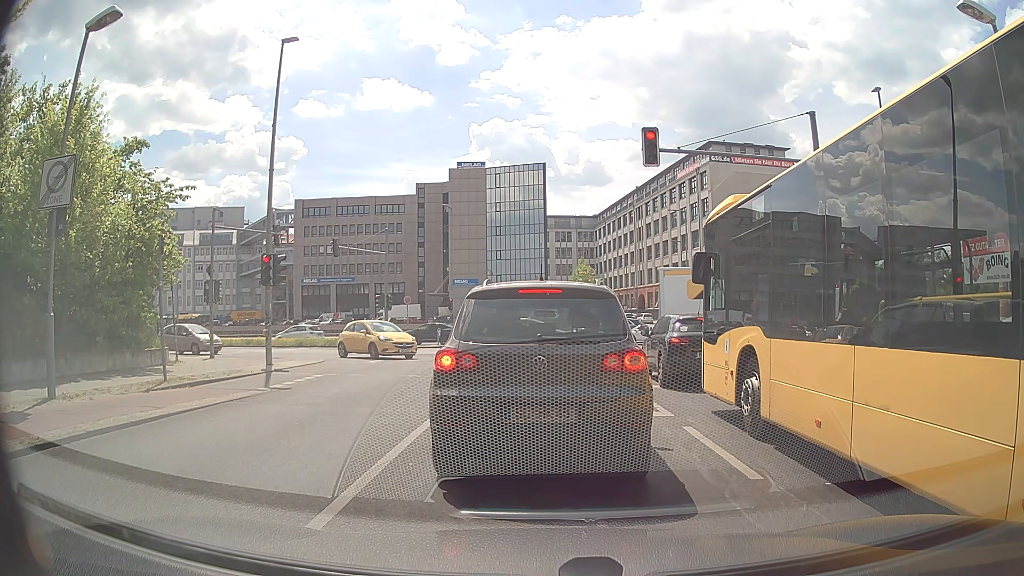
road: unclassified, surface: asphalt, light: Day
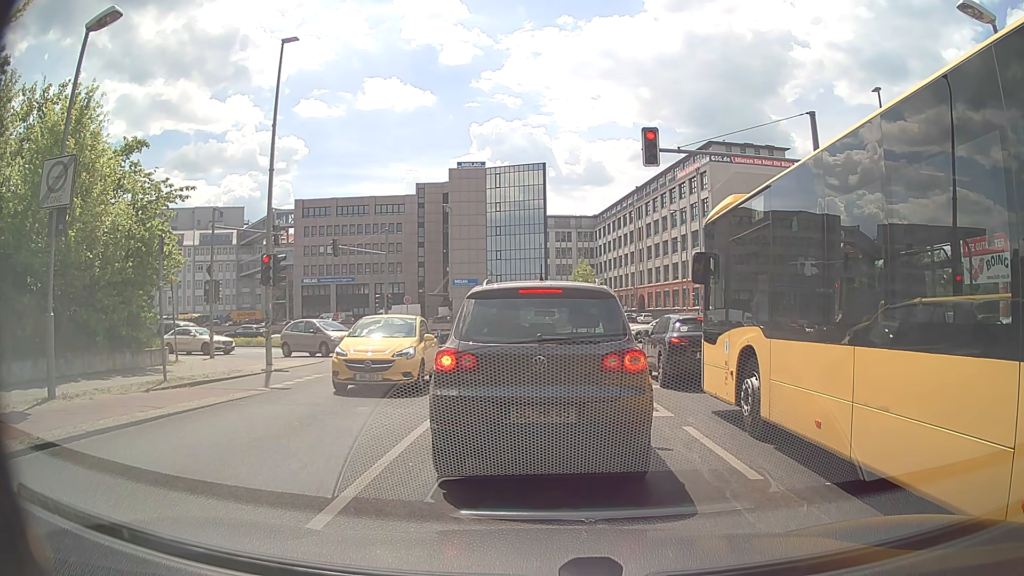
(0.0, 0.0) m; 0°
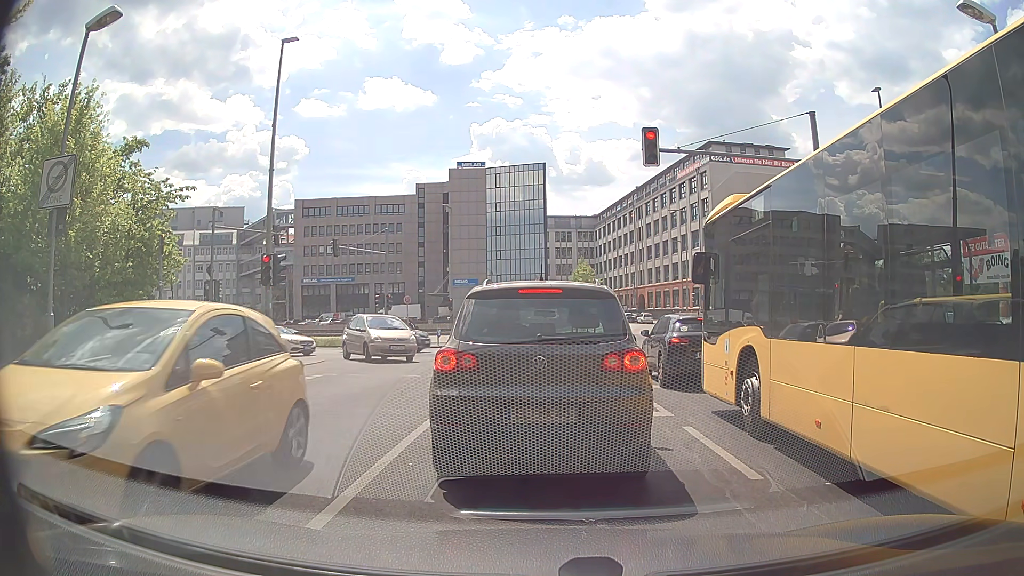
(0.0, 0.0) m; 0°
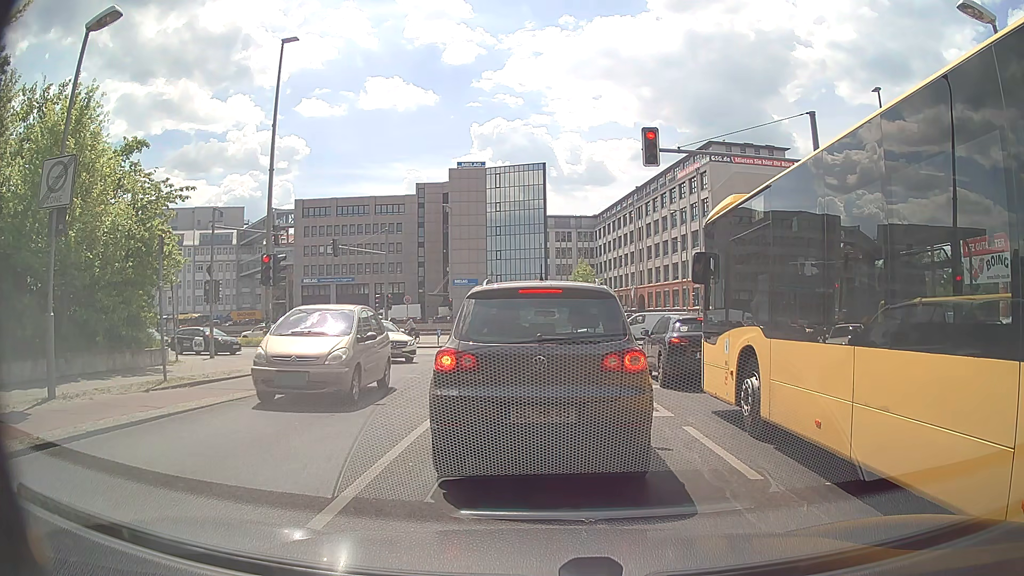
(0.0, 0.0) m; 0°
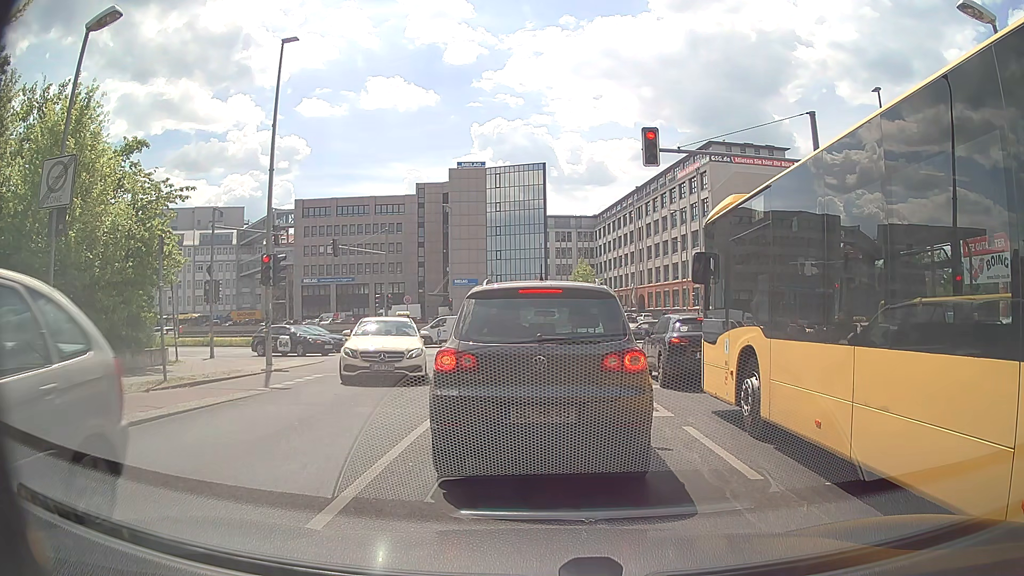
(0.0, 0.0) m; 0°
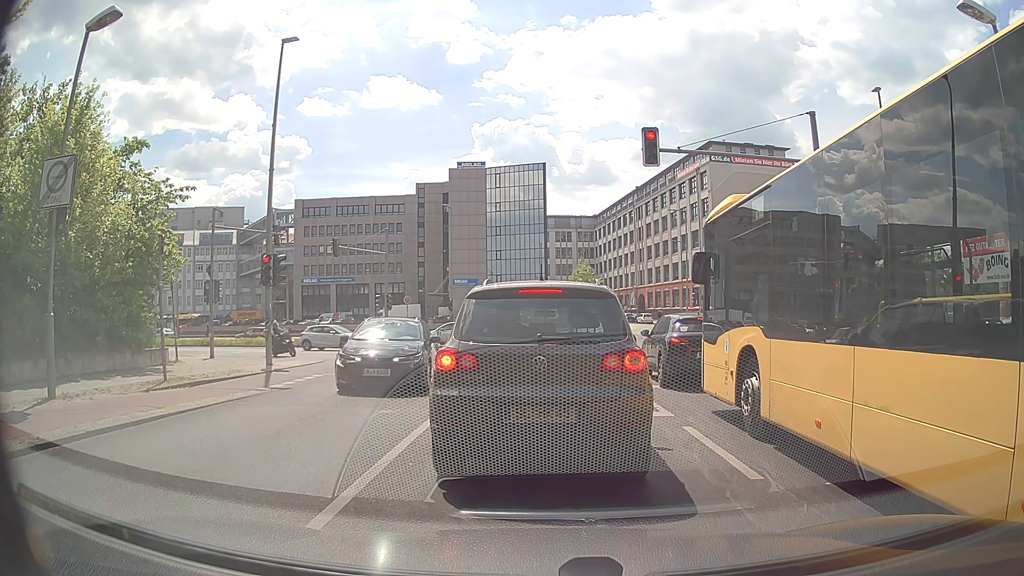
(0.0, 0.0) m; 0°
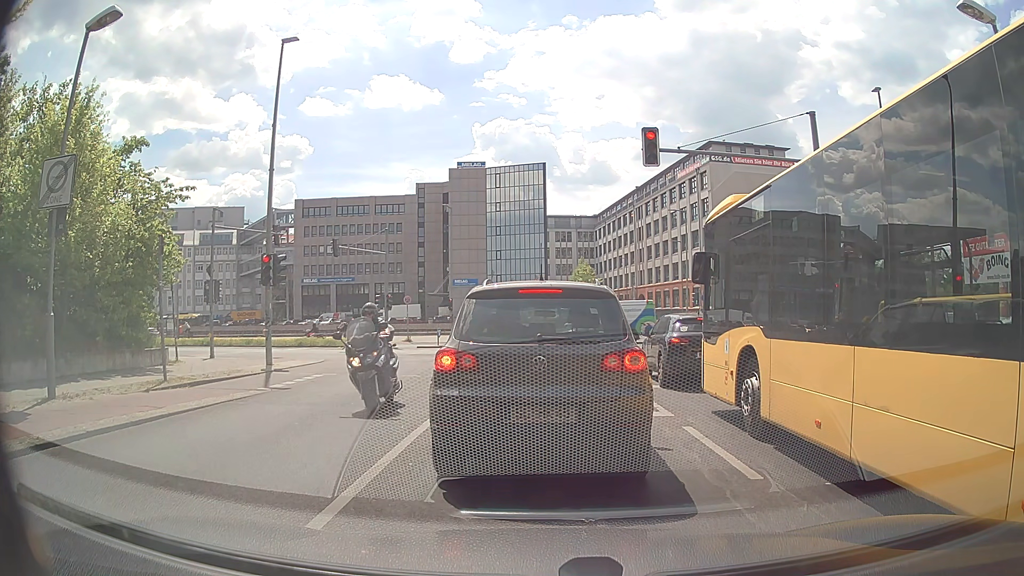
(0.0, 0.0) m; 0°
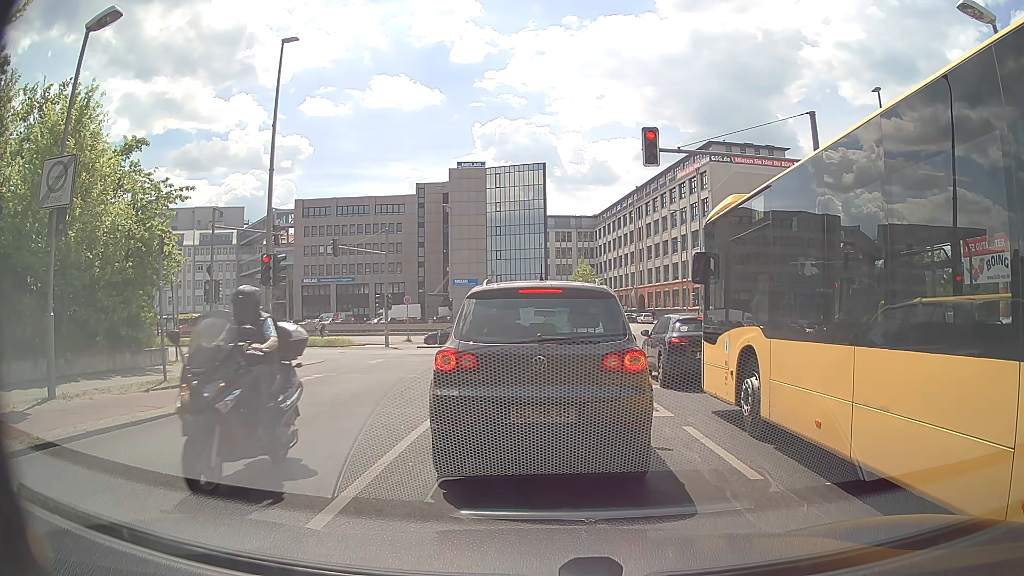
(0.0, 0.0) m; 0°
(0, +10) (-1, +20) (0, +30) (-1, +40) (-8, +47) (-17, +51) (-27, +53) (-37, +56) (-46, +58) (-56, +61) m
